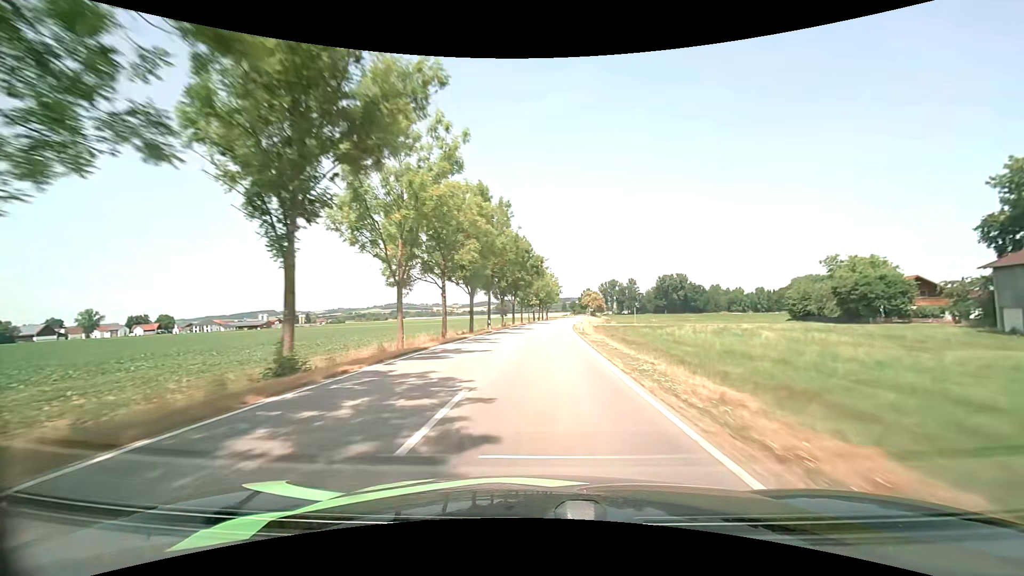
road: tertiary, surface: asphalt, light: Day
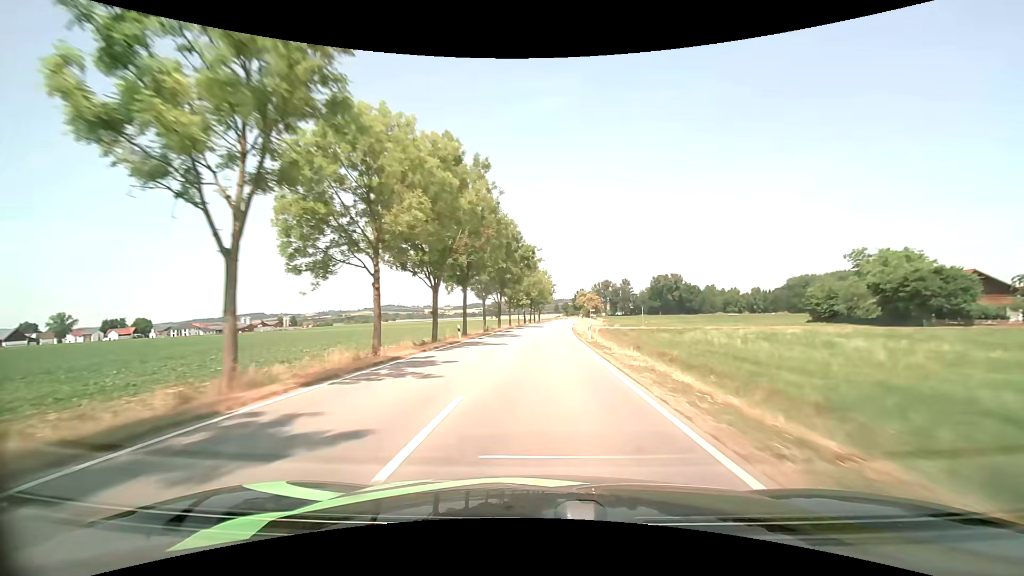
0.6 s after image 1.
(+0.1, +12.7) m; +1°
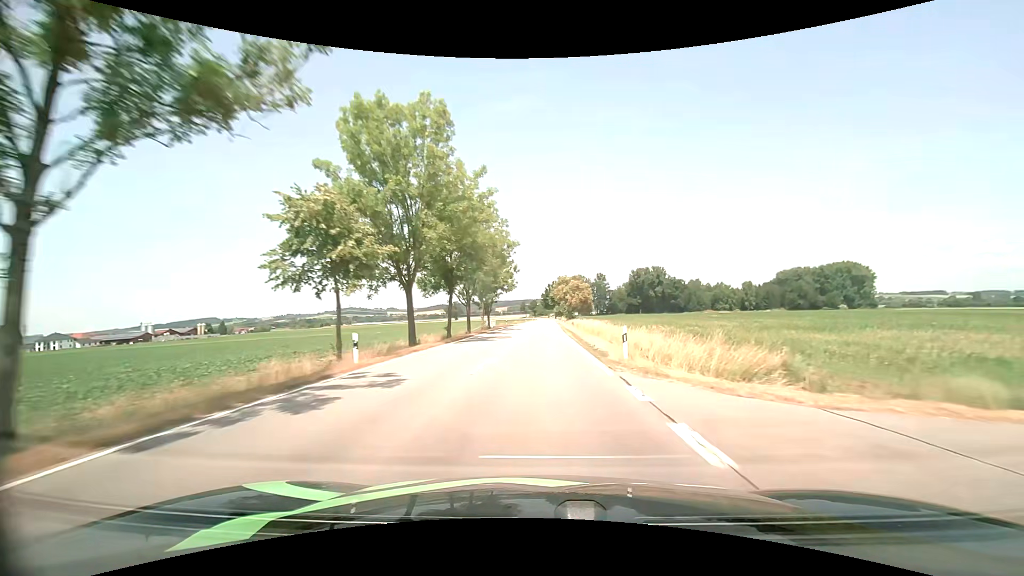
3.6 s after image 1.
(+2.5, +65.8) m; +4°
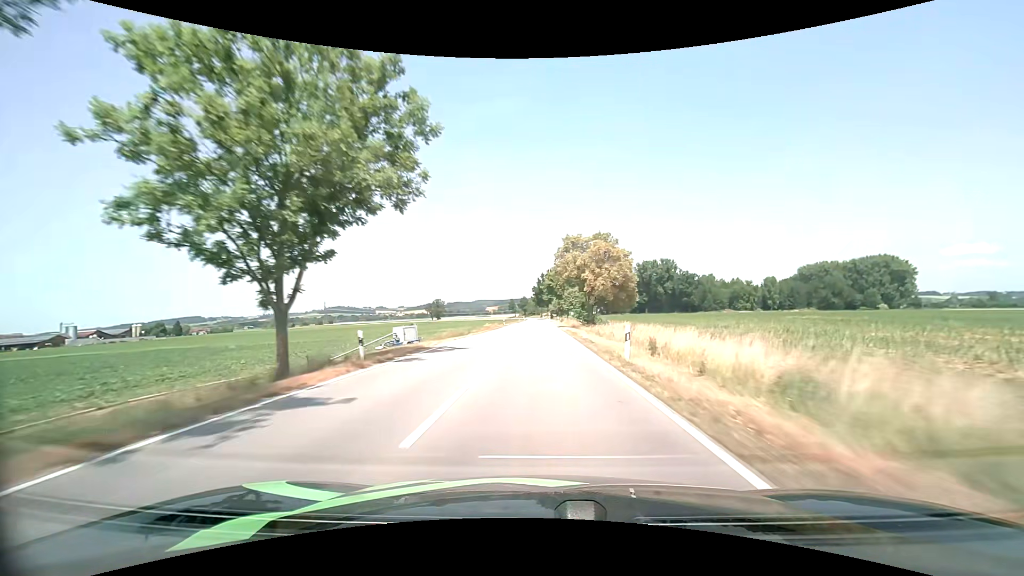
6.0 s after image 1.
(+0.3, +55.0) m; +1°
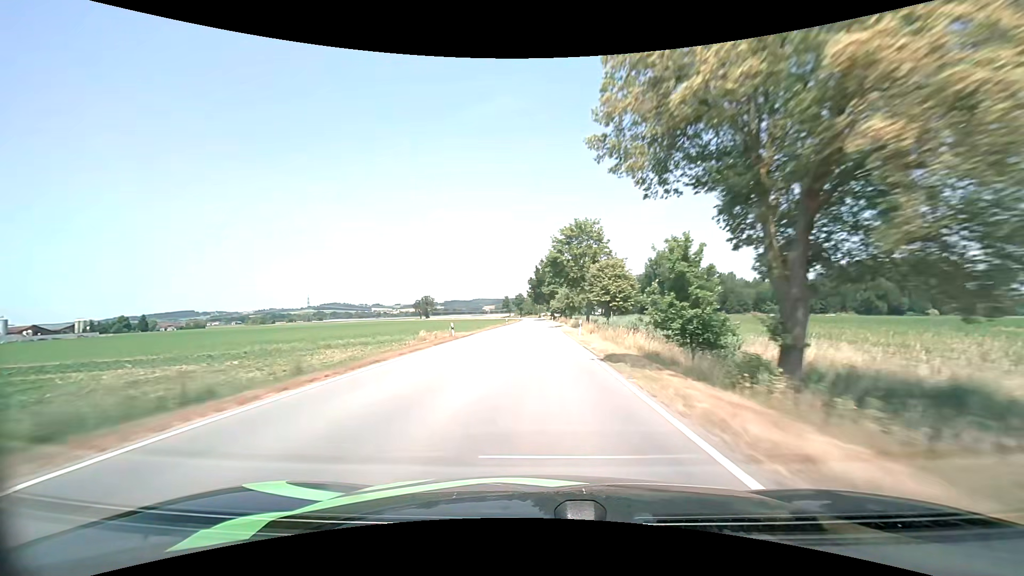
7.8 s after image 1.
(0.0, +42.0) m; 0°
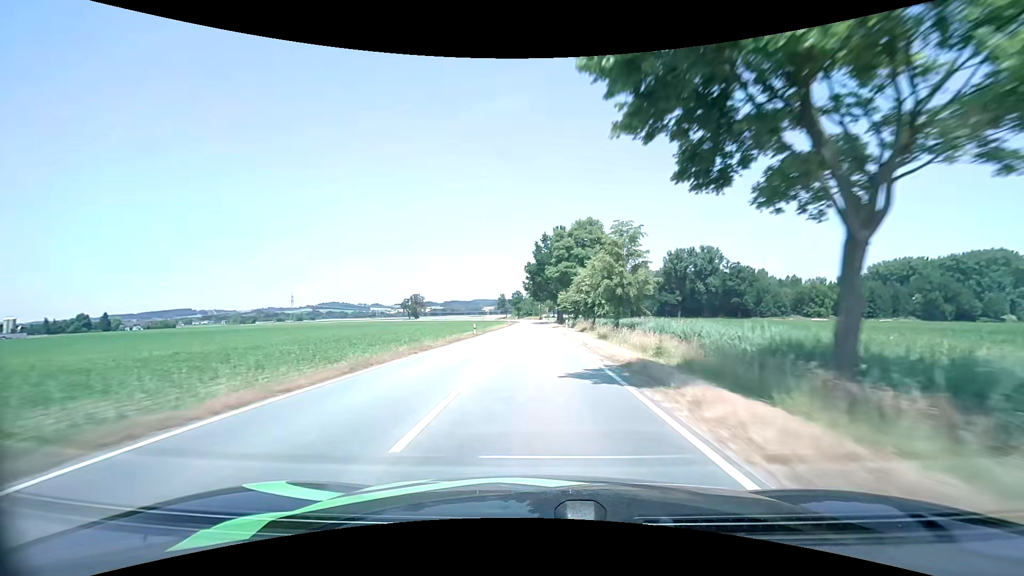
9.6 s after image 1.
(0.0, +43.6) m; 0°
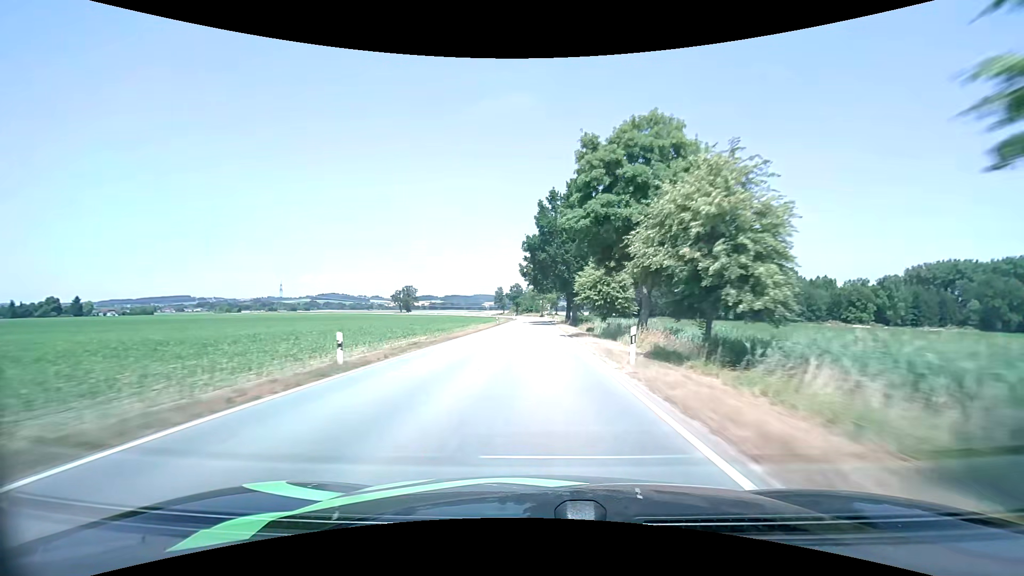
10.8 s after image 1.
(-0.1, +29.3) m; 0°
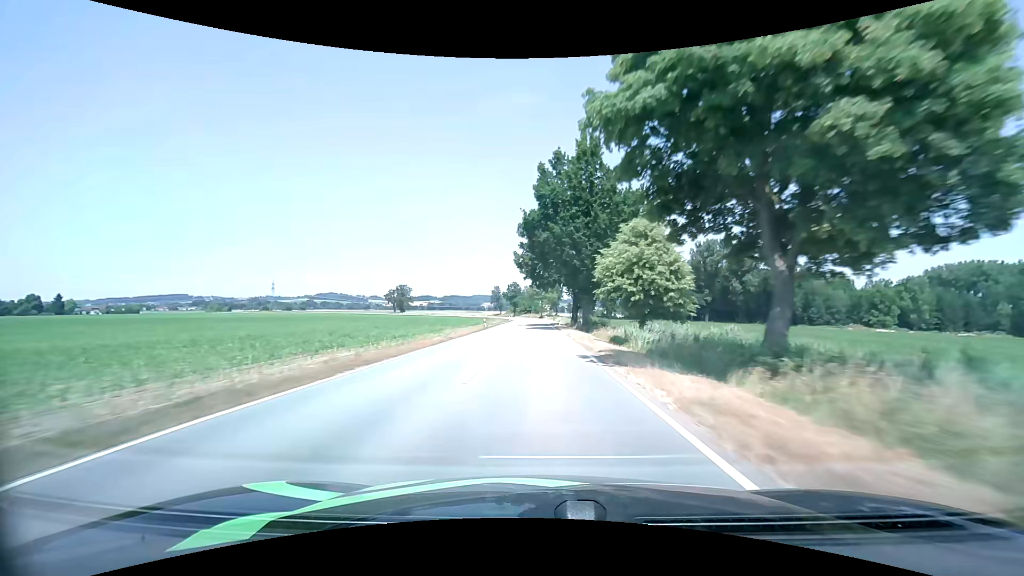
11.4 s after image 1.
(0.0, +14.6) m; 0°
(0, +10) (0, +20) (0, +30) (0, +40) (0, +50) (0, +60) (0, +70) (0, +80) (0, +90) (0, +100) m
